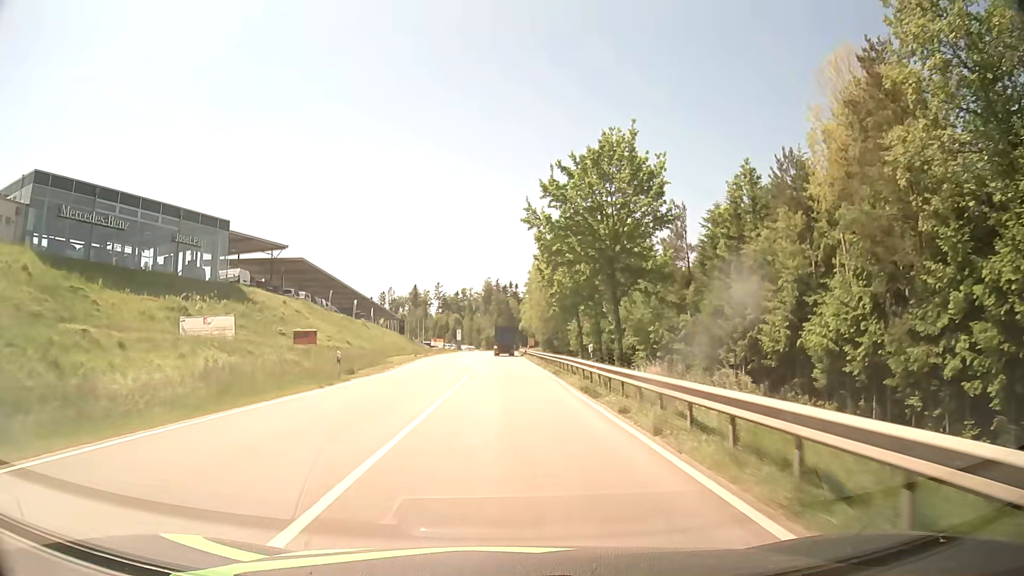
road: secondary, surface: asphalt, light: Day
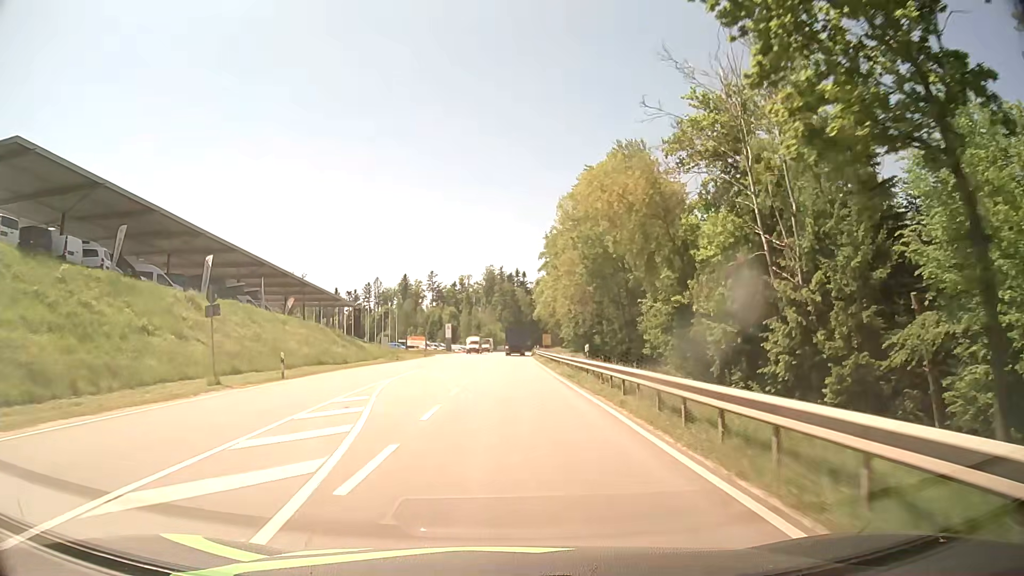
(-0.5, +53.6) m; 0°
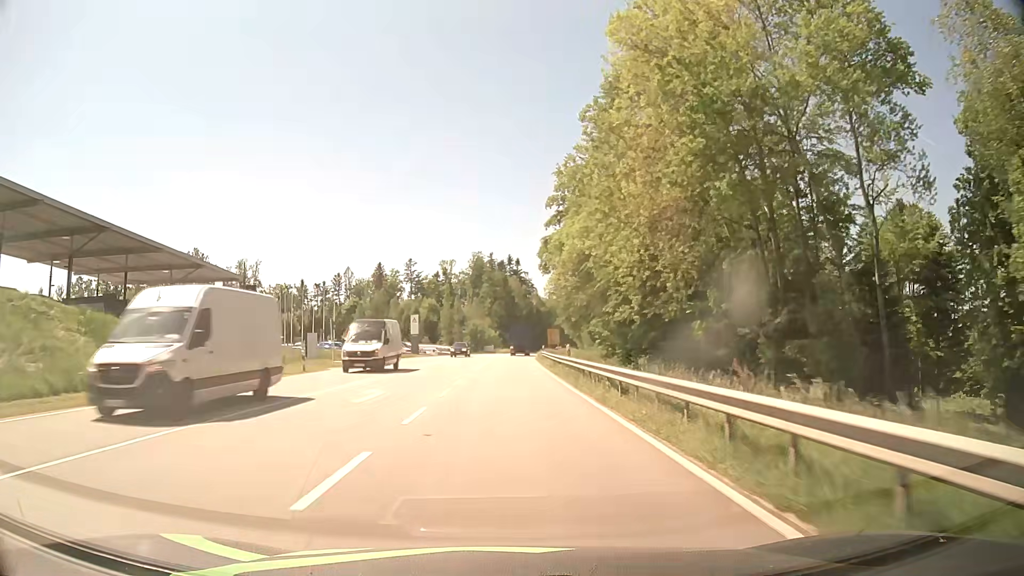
(-0.2, +43.0) m; 0°
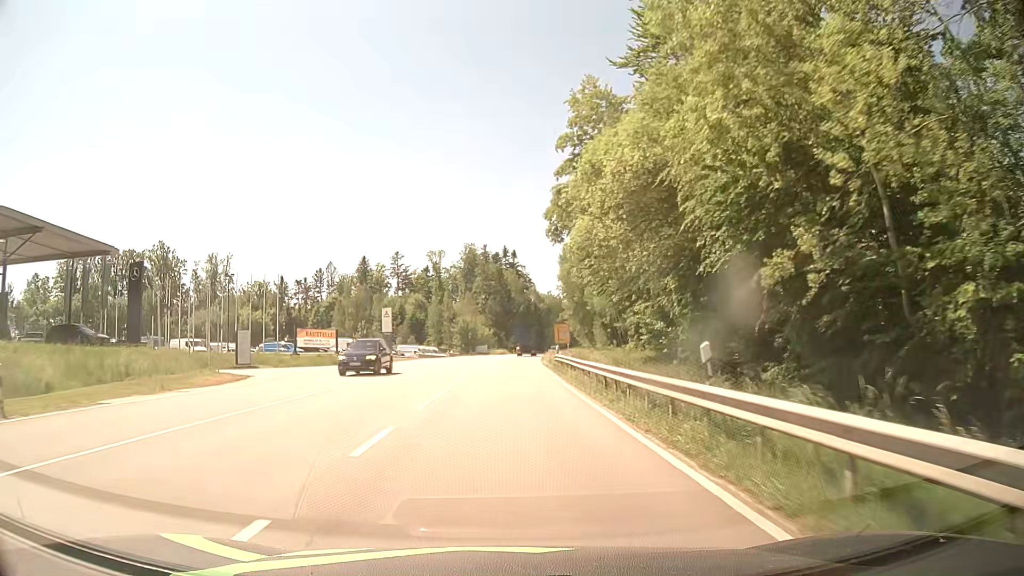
(+0.1, +21.5) m; 0°
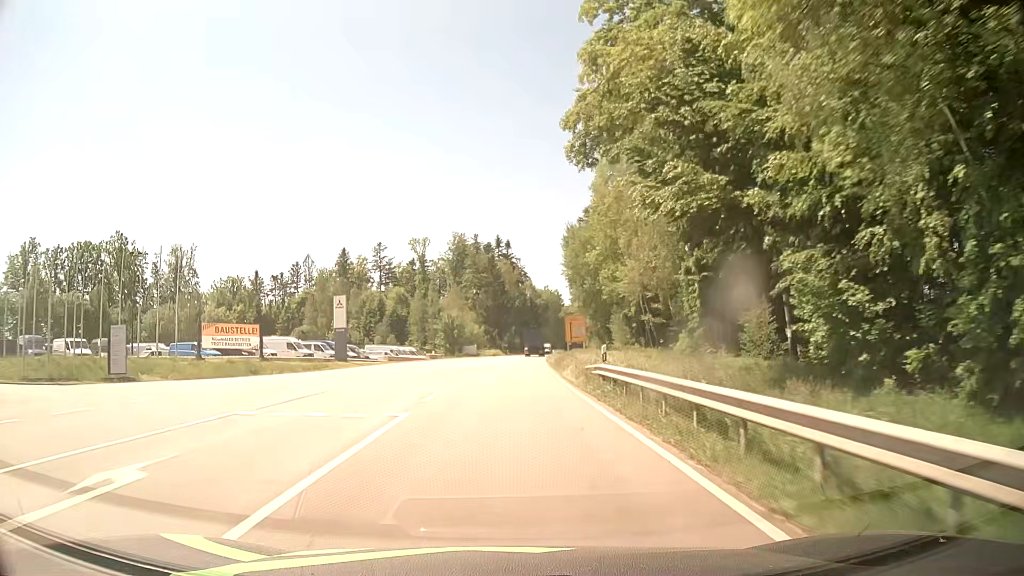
(+0.1, +21.5) m; 0°
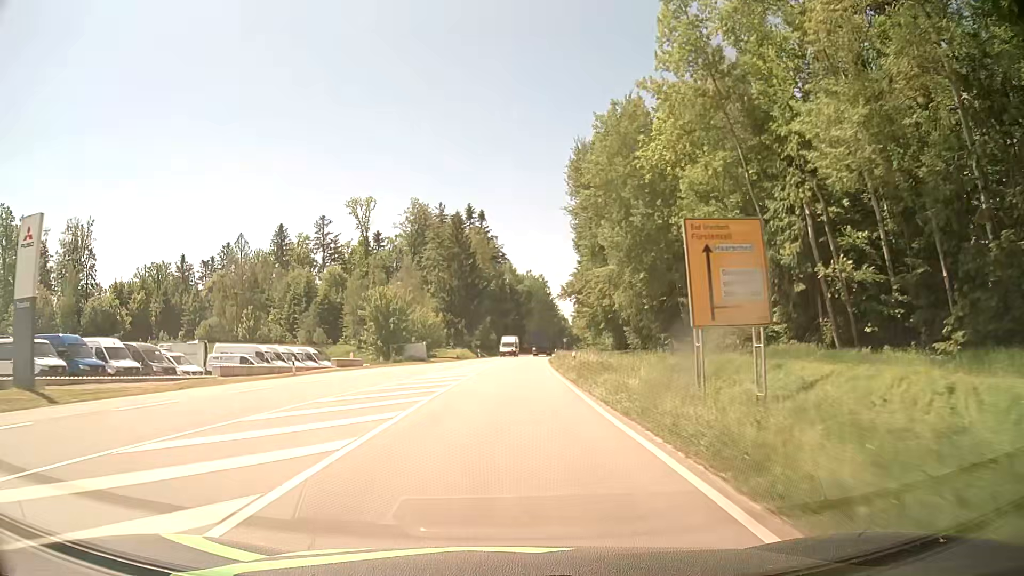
(+0.8, +43.1) m; +2°
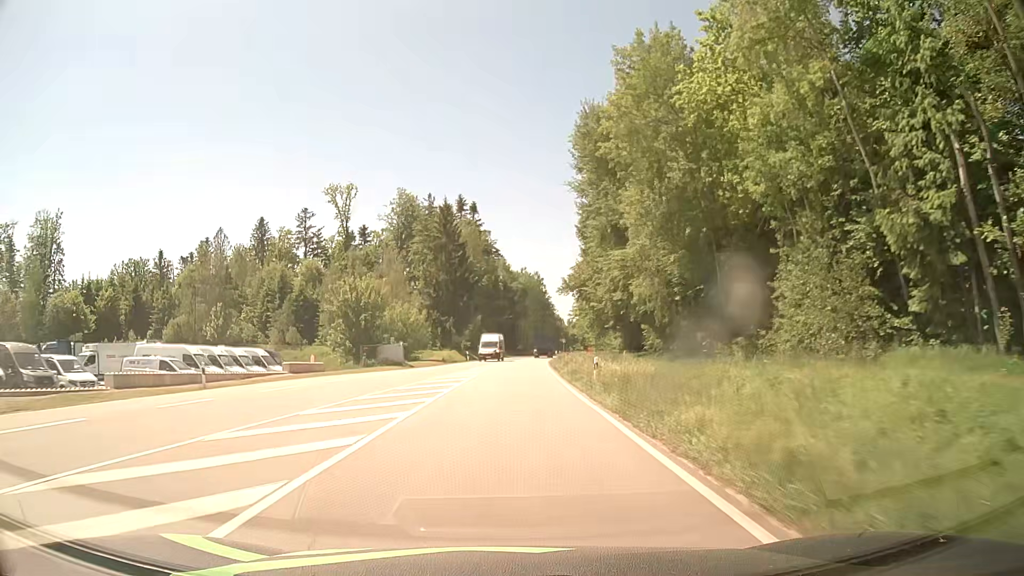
(0.0, +10.8) m; 0°
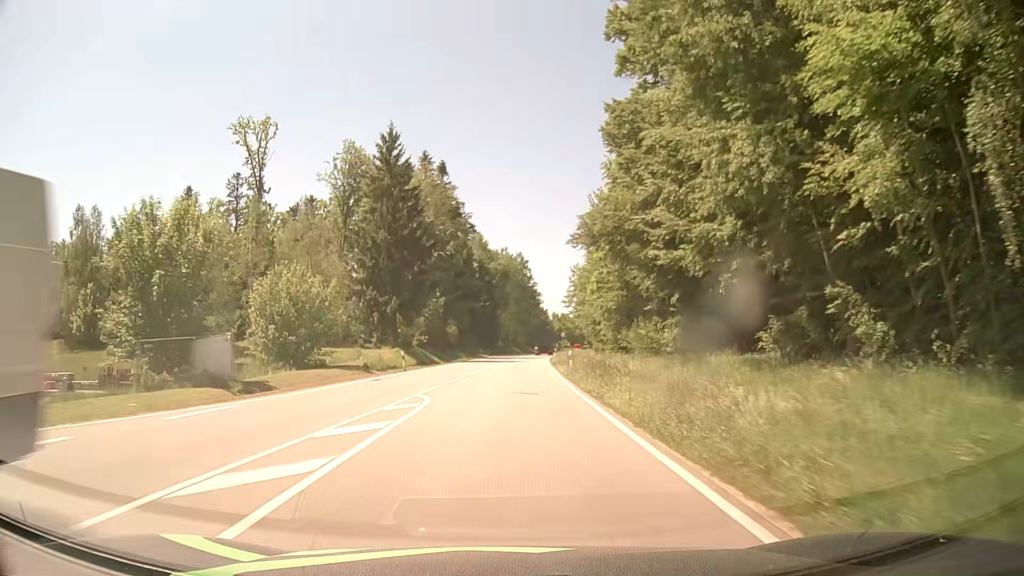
(+0.5, +32.4) m; +2°
(0, +10) (0, +20) (0, +30) (+1, +40) (+1, +50) (+2, +60) (+2, +70) (+3, +80) (+4, +90) (+5, +100) m
